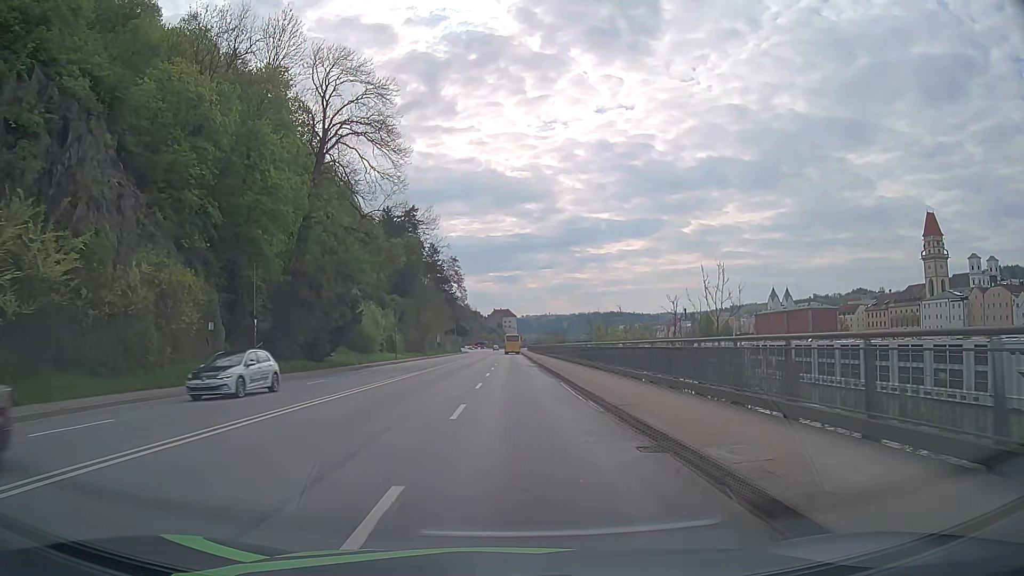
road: primary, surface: asphalt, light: Day
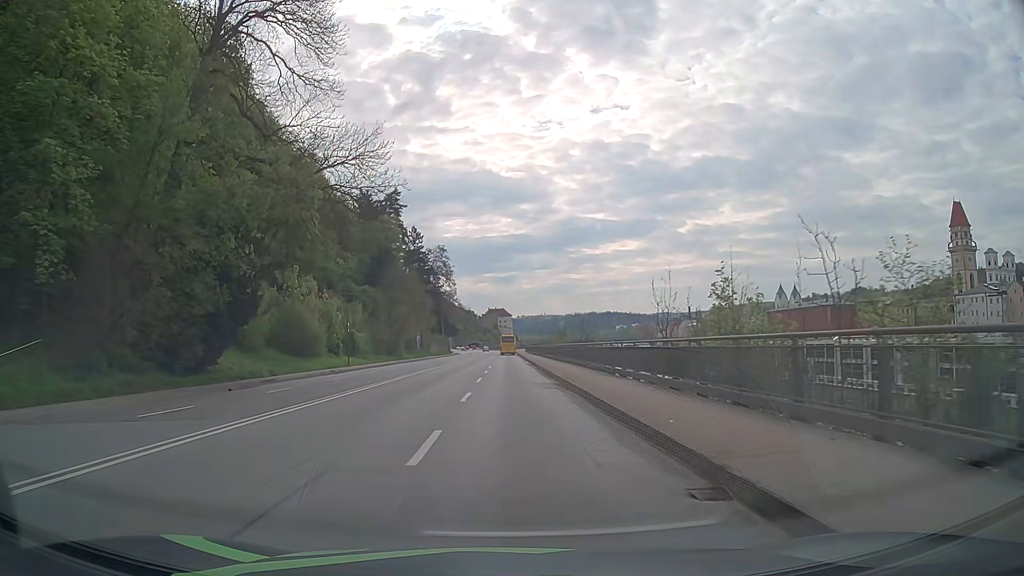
(+0.1, +22.9) m; +1°
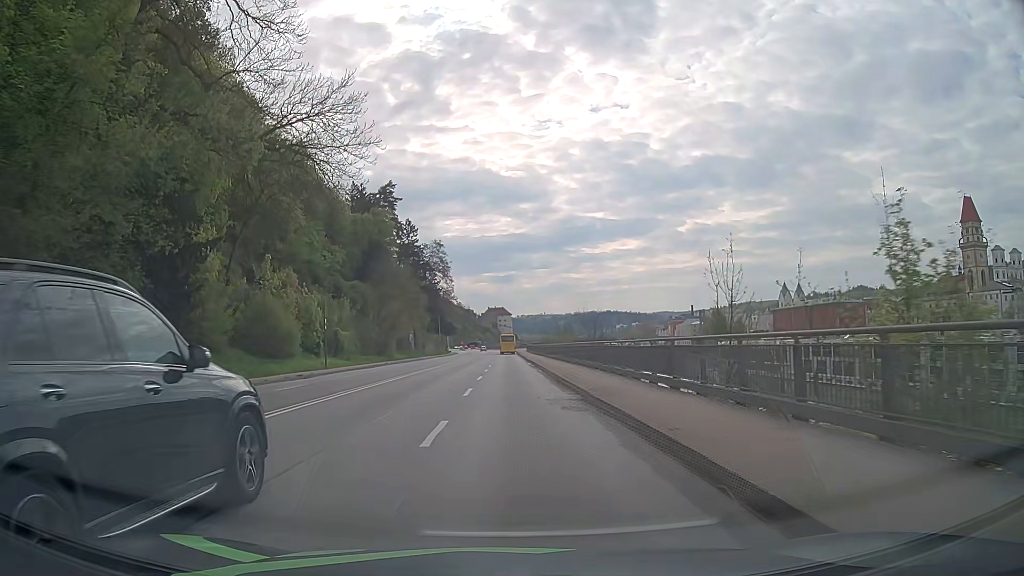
(0.0, +7.6) m; -1°
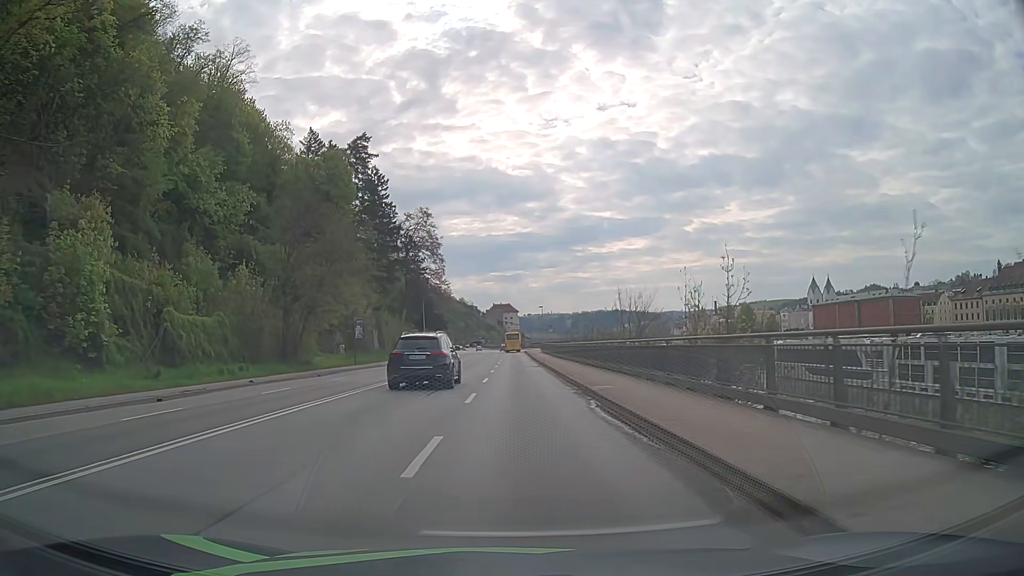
(+0.1, +38.2) m; 0°
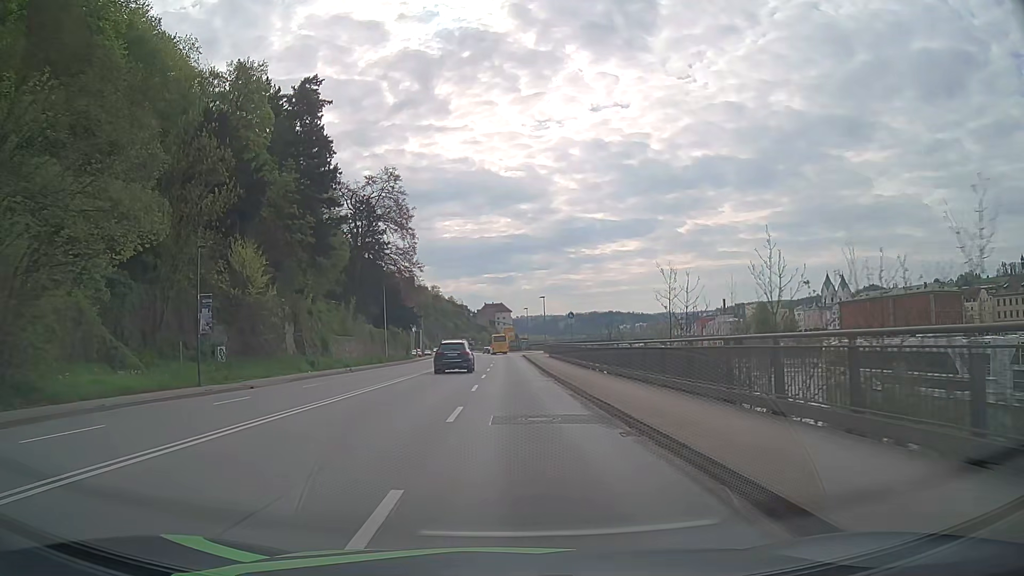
(+0.2, +30.6) m; +1°
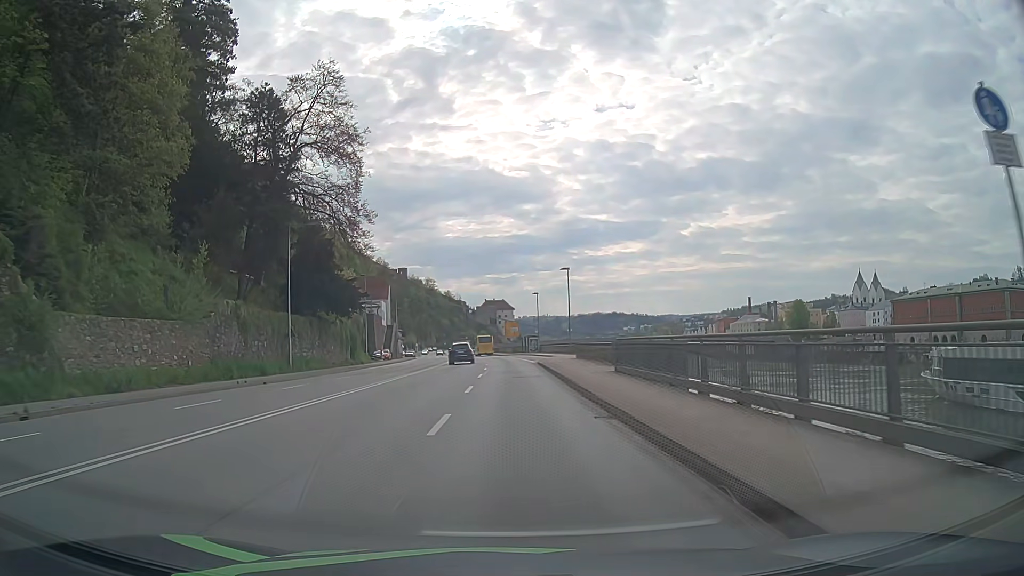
(0.0, +38.3) m; 0°
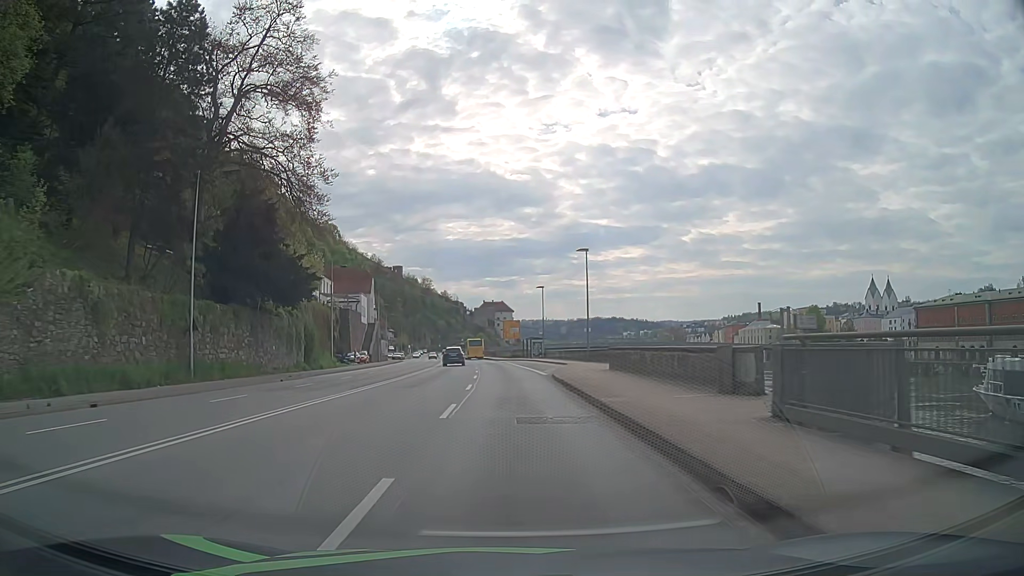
(+0.1, +15.3) m; 0°
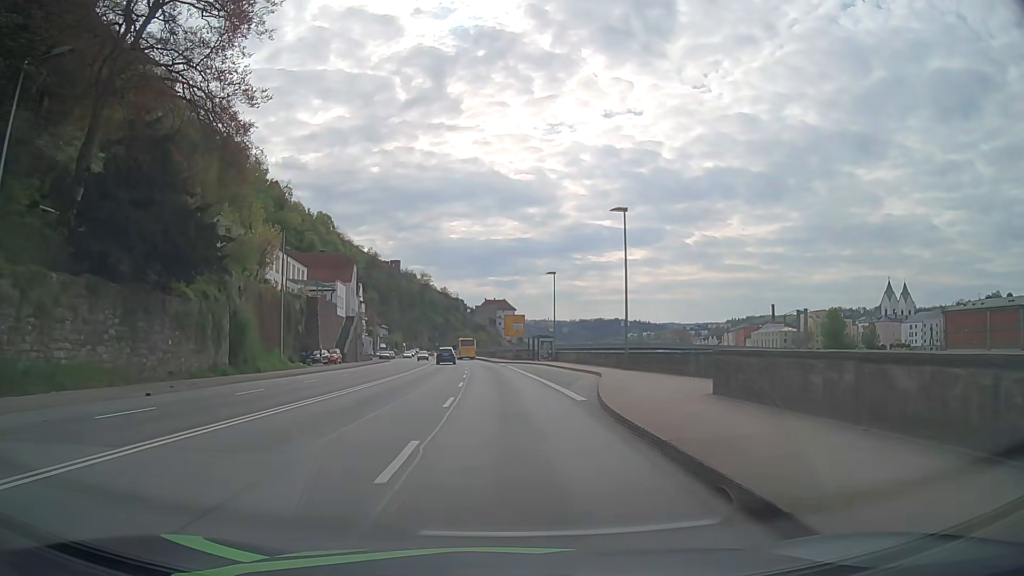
(0.0, +15.2) m; 0°
(0, +10) (0, +20) (-1, +30) (-1, +40) (-1, +50) (-2, +60) (-3, +70) (-4, +80) (-5, +90) (-6, +100) m
